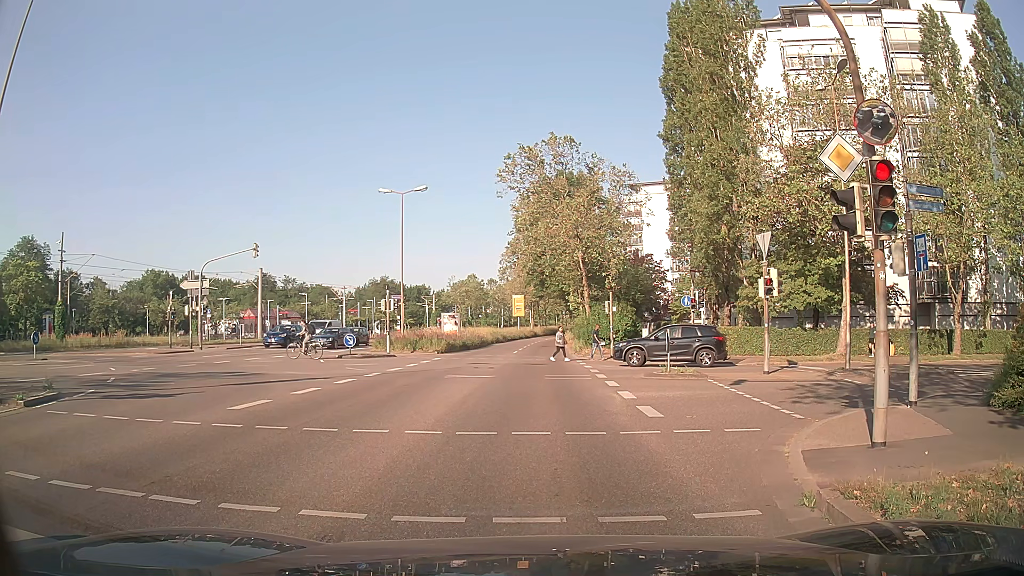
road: secondary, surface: asphalt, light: Day
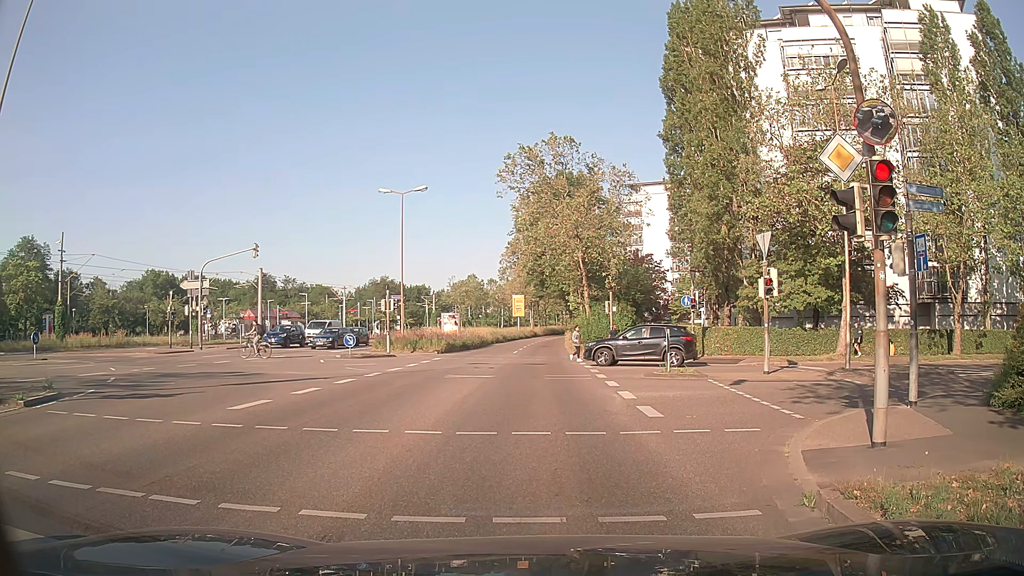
(0.0, 0.0) m; 0°
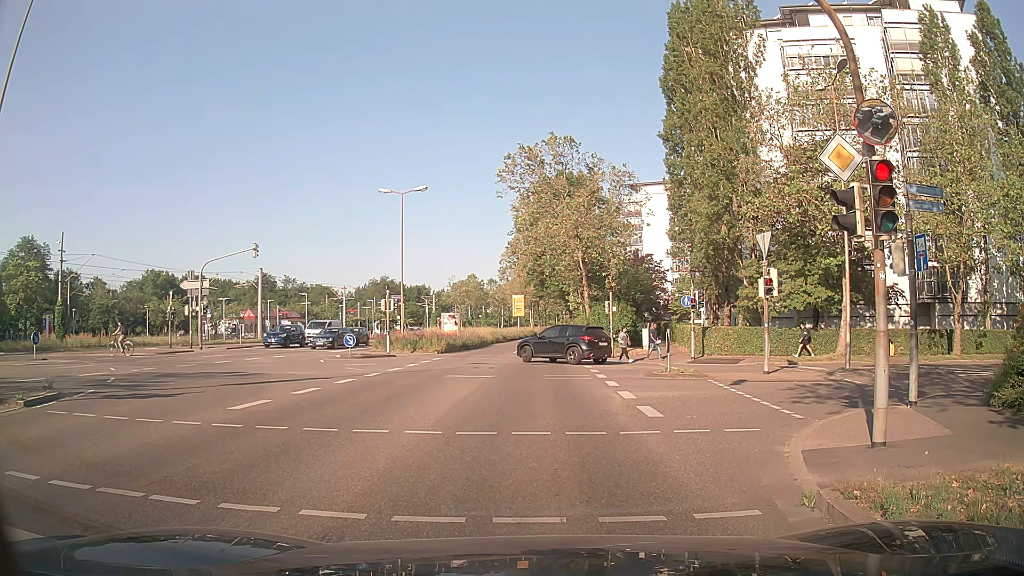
(0.0, 0.0) m; 0°
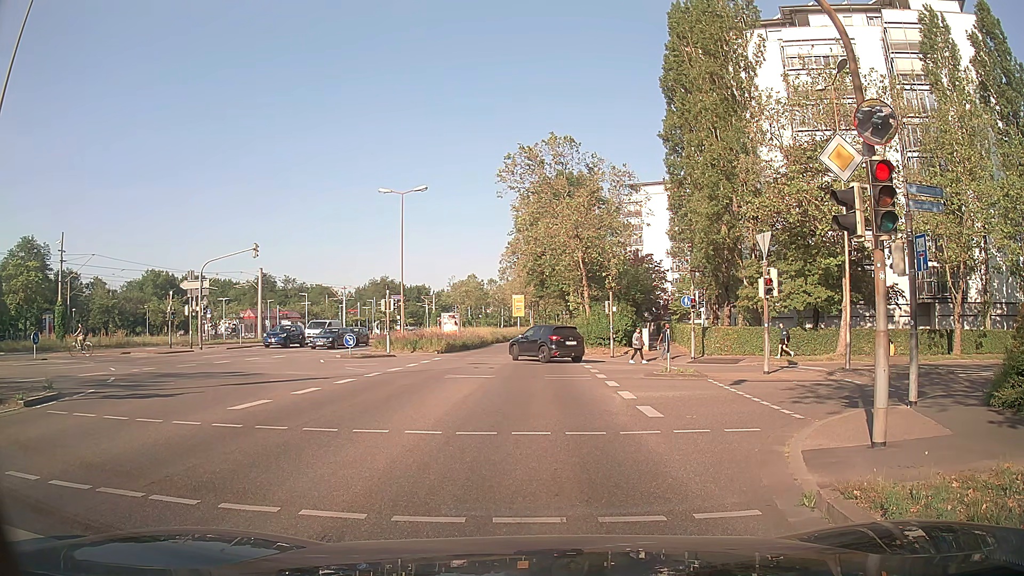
(0.0, 0.0) m; 0°
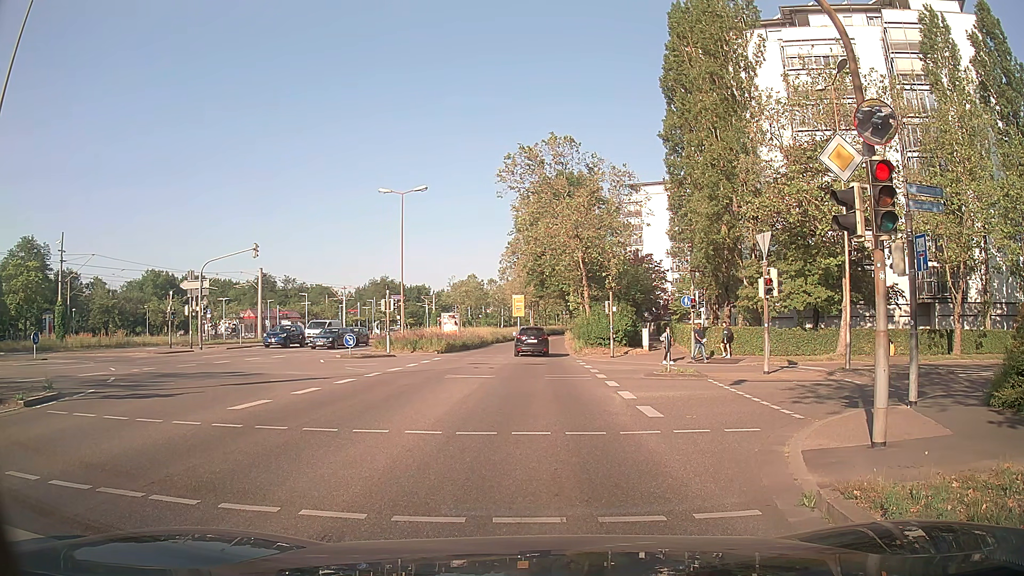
(0.0, 0.0) m; 0°
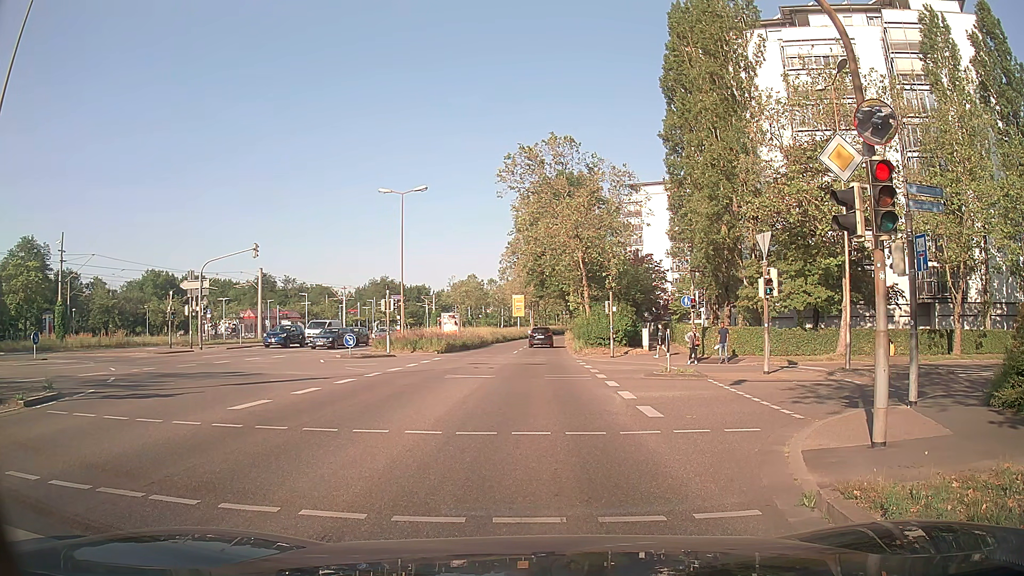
(0.0, 0.0) m; 0°
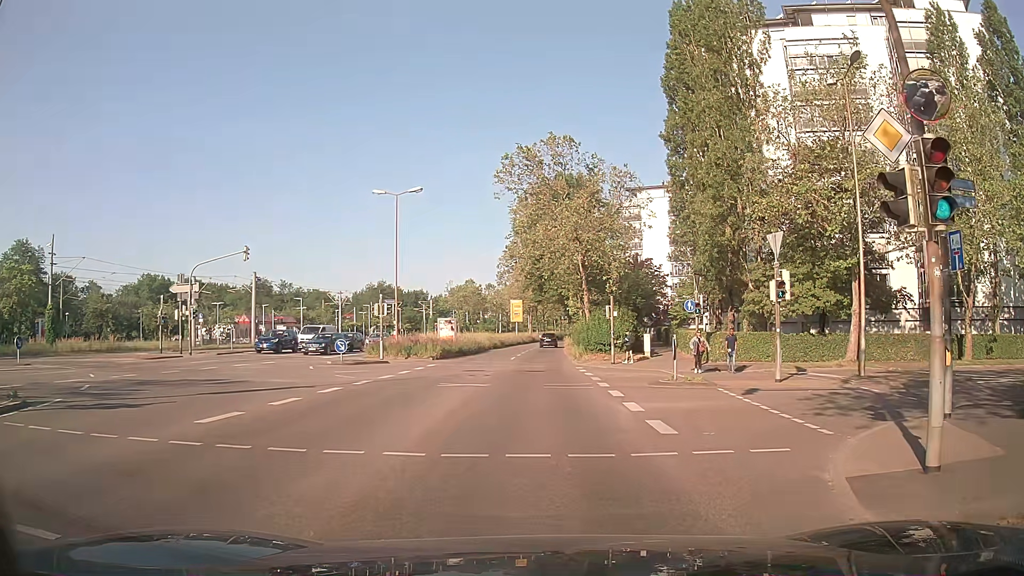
(0.0, +1.4) m; -2°
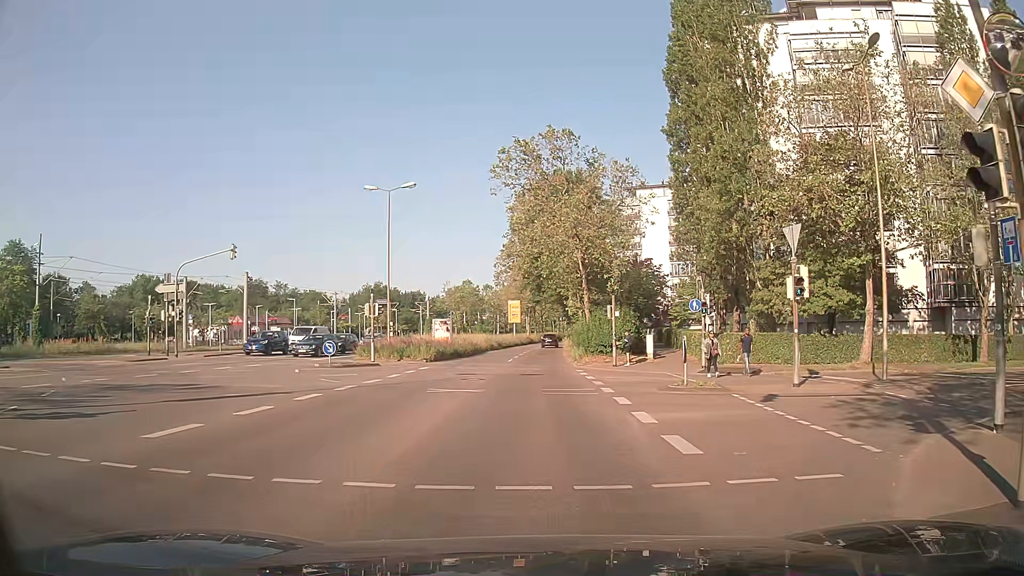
(0.0, +1.7) m; -1°
(0, +10) (0, +20) (0, +30) (0, +40) (+1, +50) (+1, +60) (+1, +70) (+2, +80) (+3, +90) (+4, +100) m
